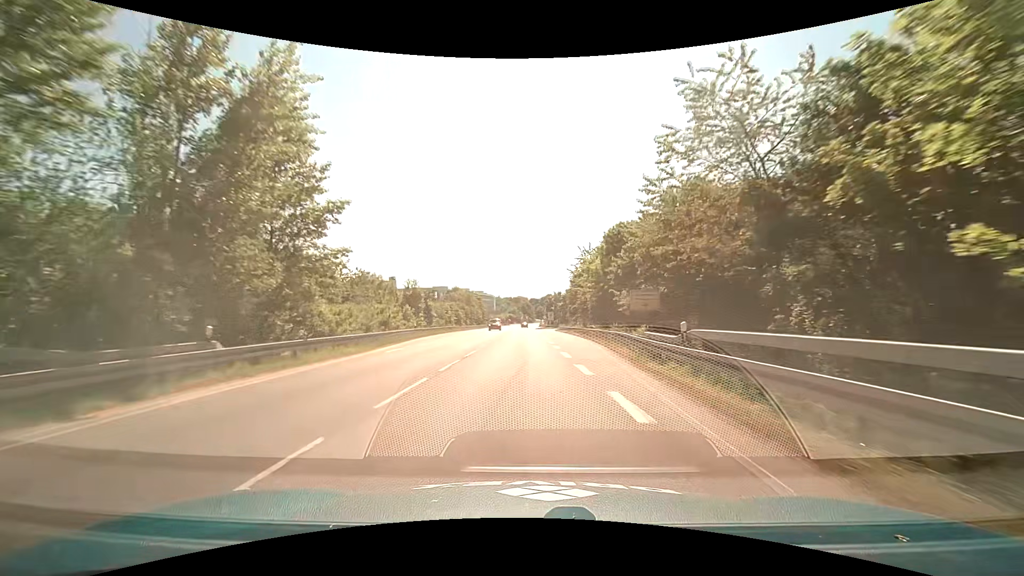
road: primary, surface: asphalt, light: Day
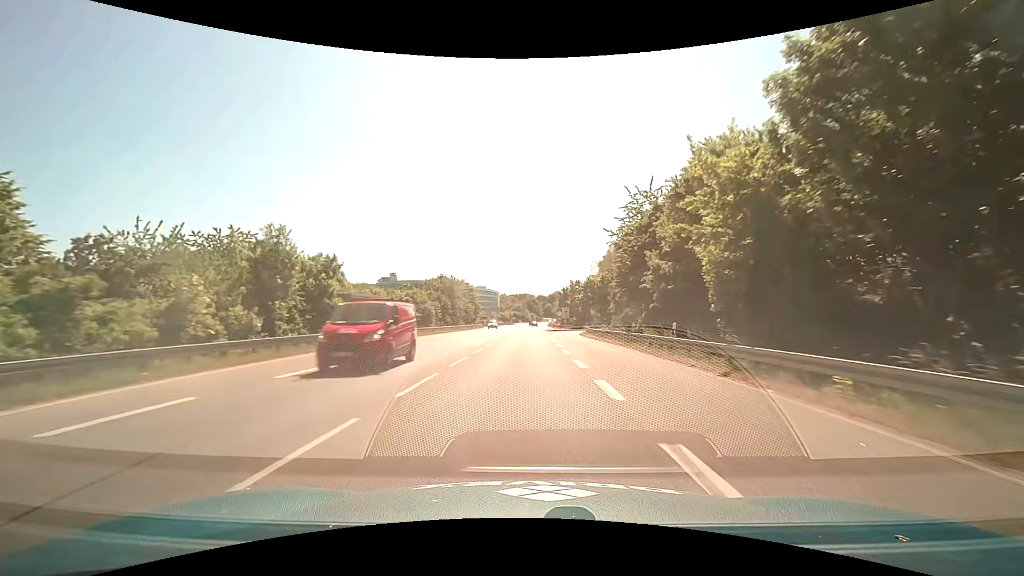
(-0.1, +34.1) m; -1°
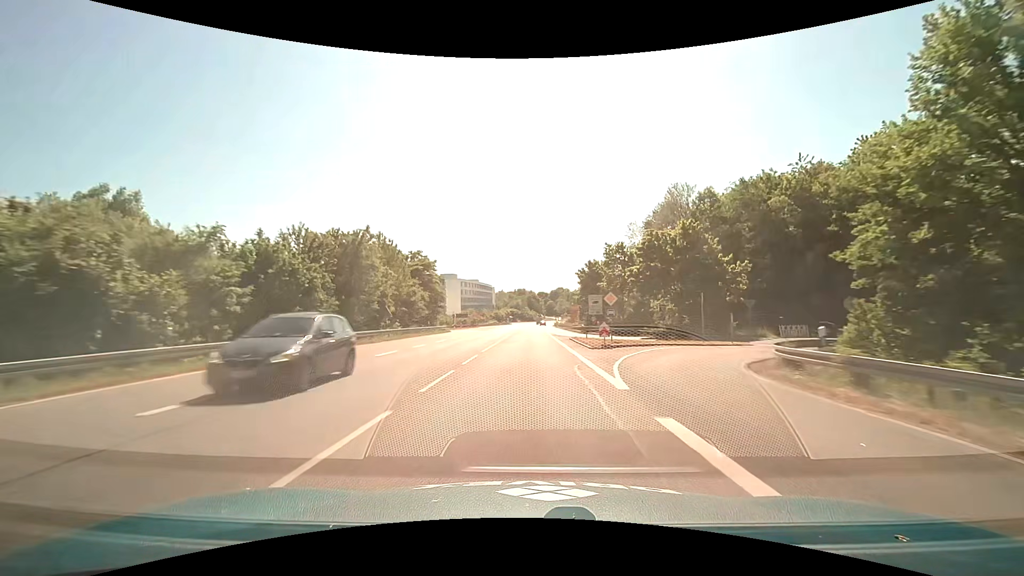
(-0.2, +46.9) m; 0°
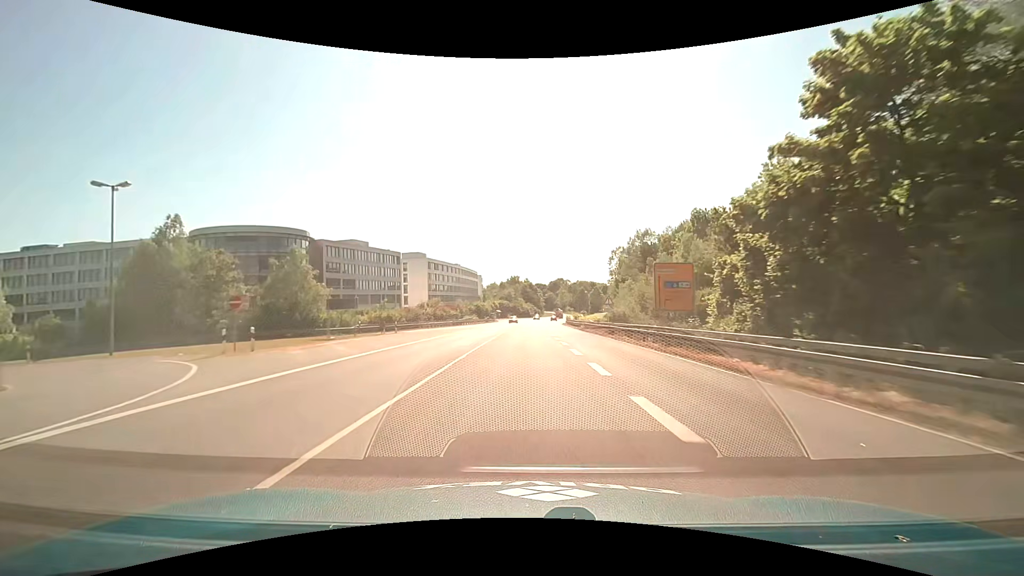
(+0.5, +60.2) m; +1°
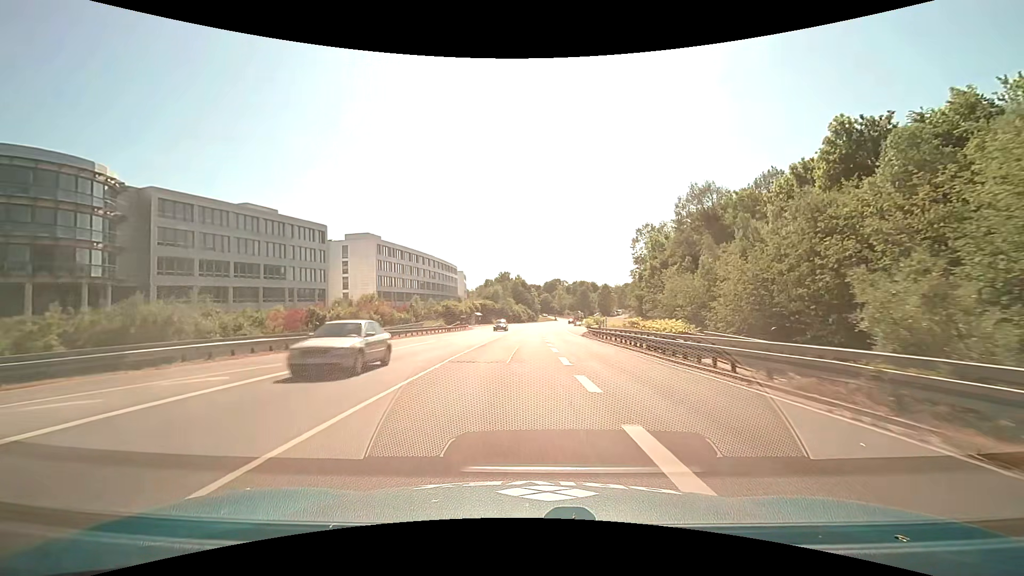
(+0.2, +43.8) m; +1°
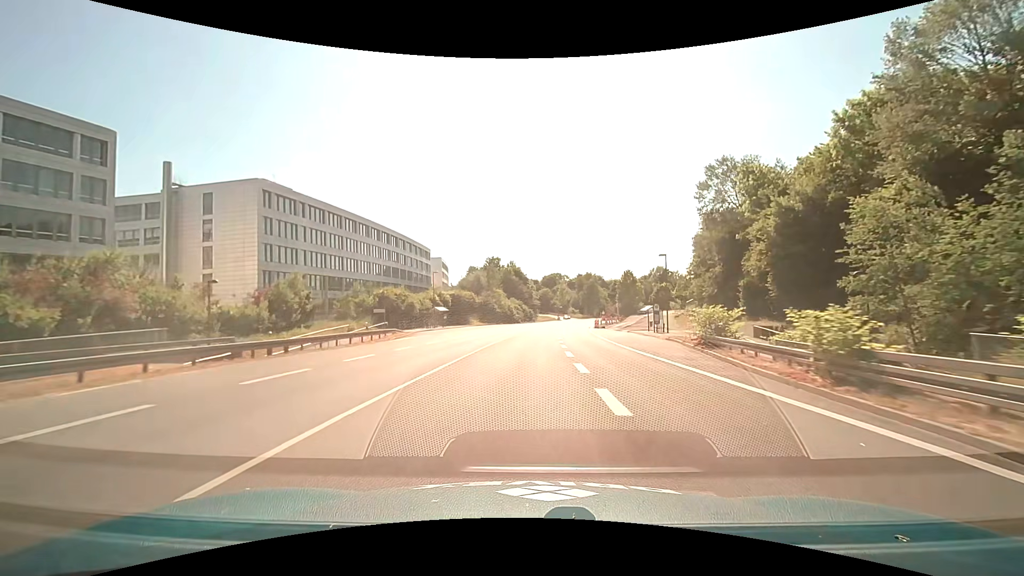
(-0.1, +44.7) m; 0°
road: trunk
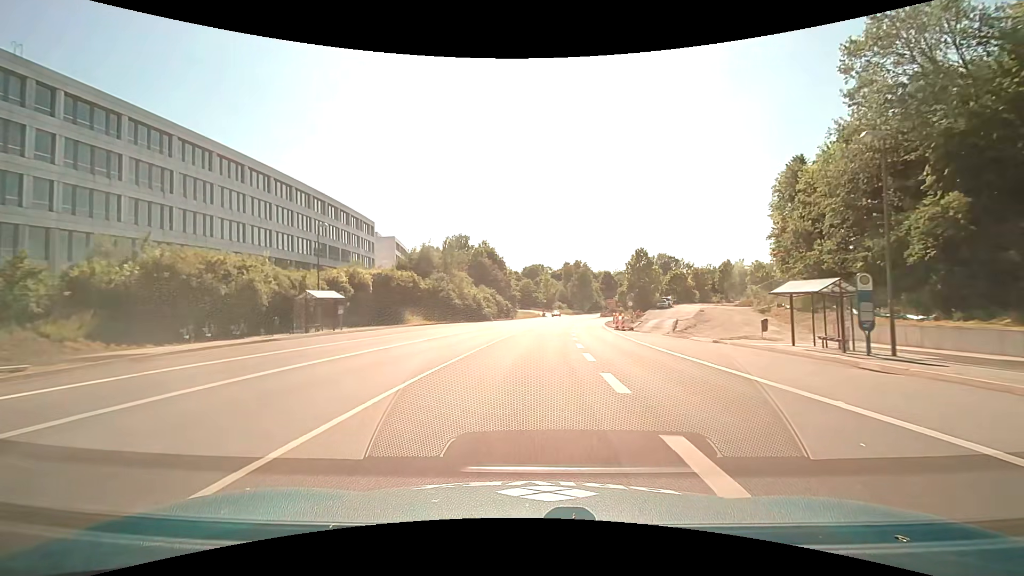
(+0.5, +34.3) m; +2°
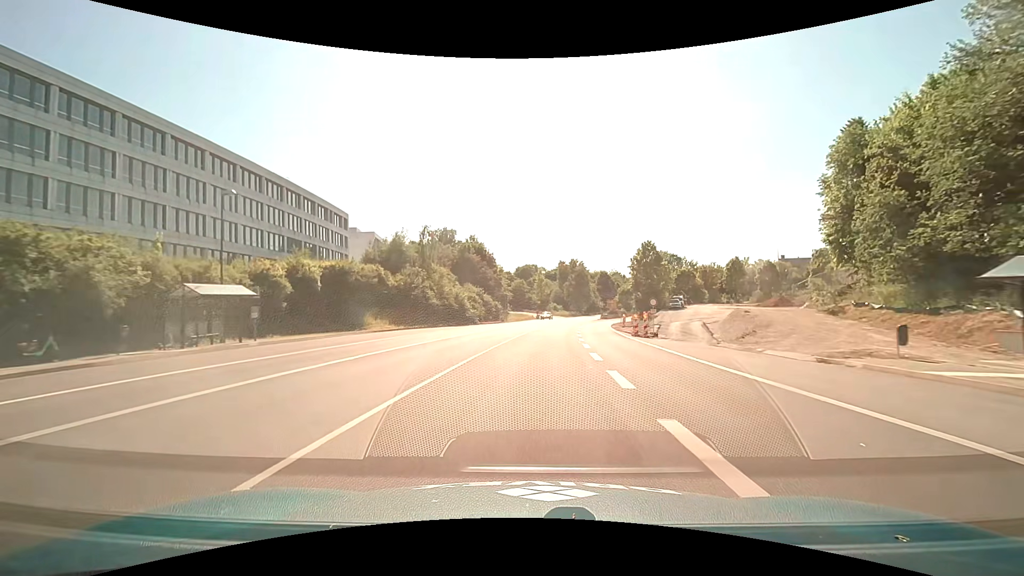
(+0.1, +11.0) m; +1°
(0, +10) (0, +20) (+1, +30) (+1, +40) (+2, +50) (+4, +60) (+5, +70) (+7, +80) (+9, +89) (+11, +99) m
